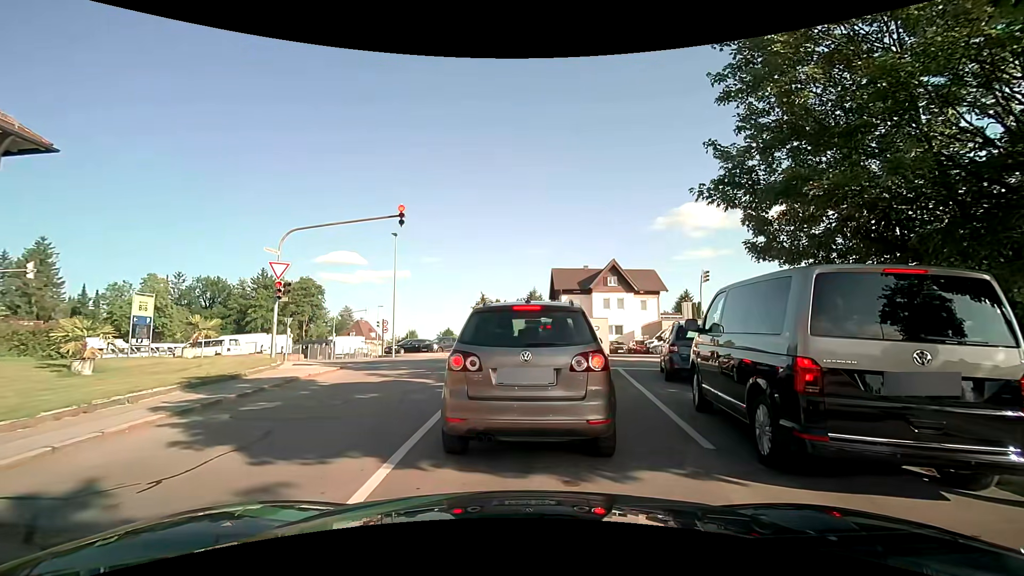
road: residential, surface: asphalt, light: Day
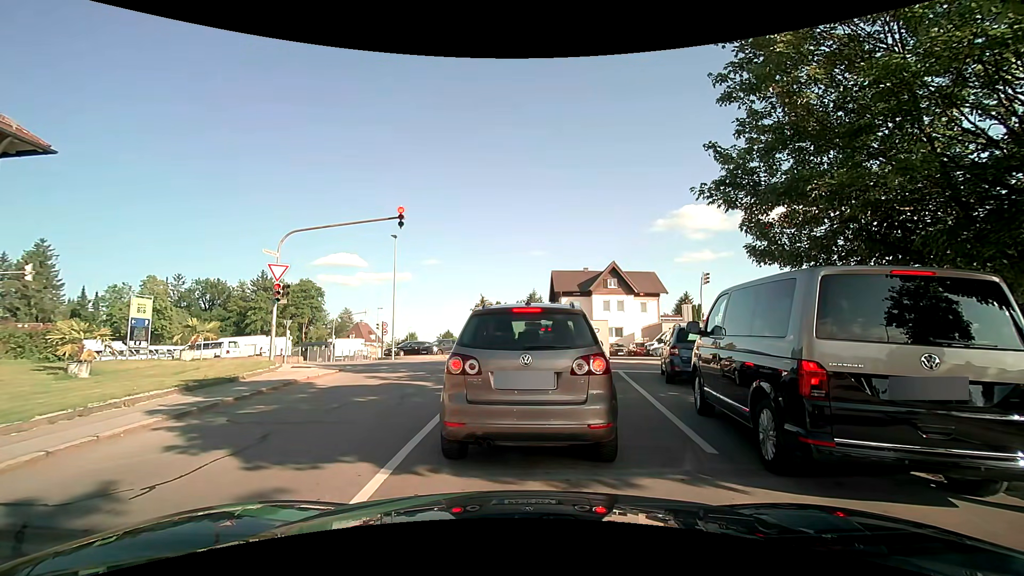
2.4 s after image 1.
(0.0, +0.2) m; 0°
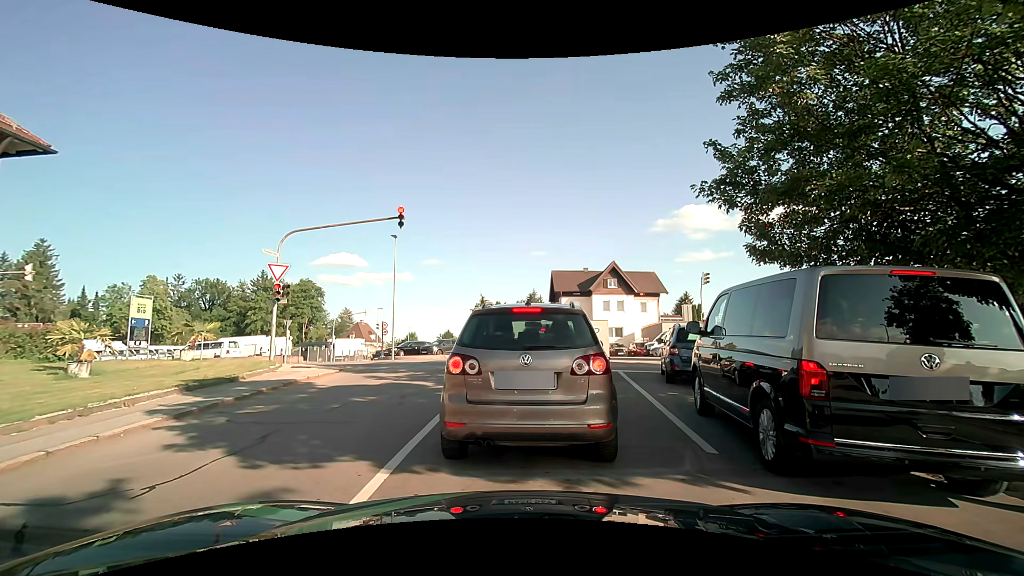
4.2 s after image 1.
(0.0, 0.0) m; 0°
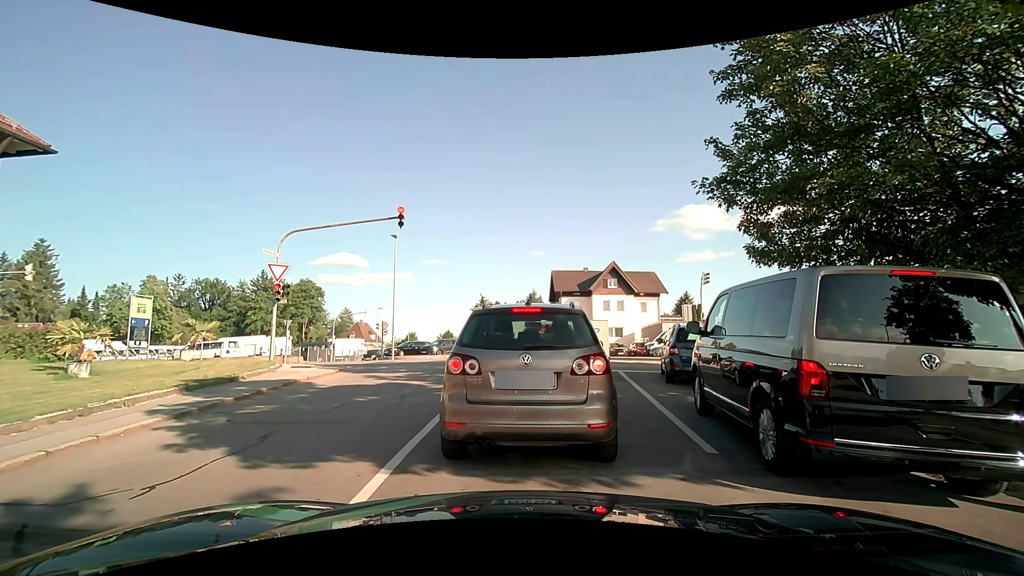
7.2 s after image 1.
(0.0, 0.0) m; 0°
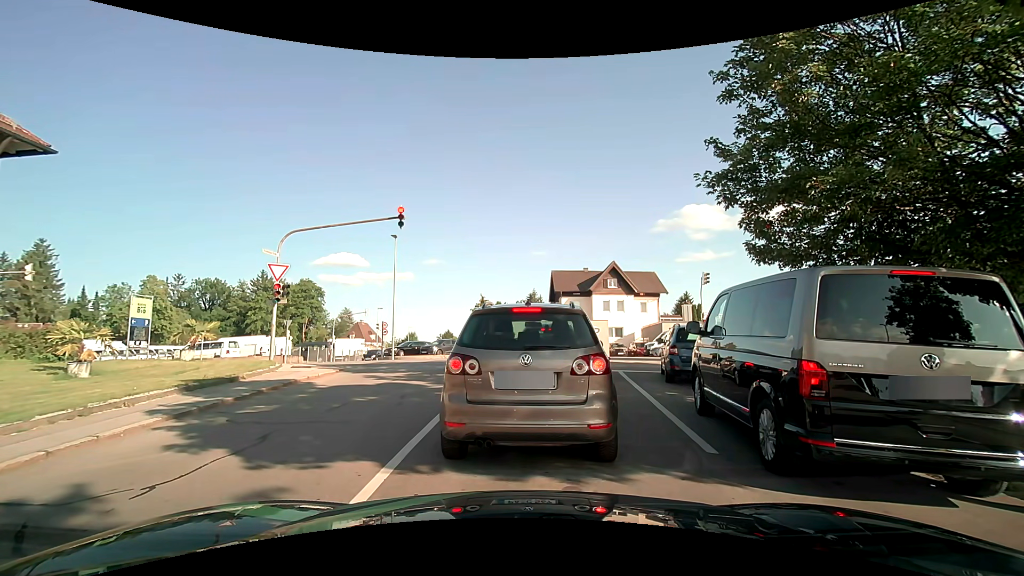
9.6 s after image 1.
(0.0, 0.0) m; 0°
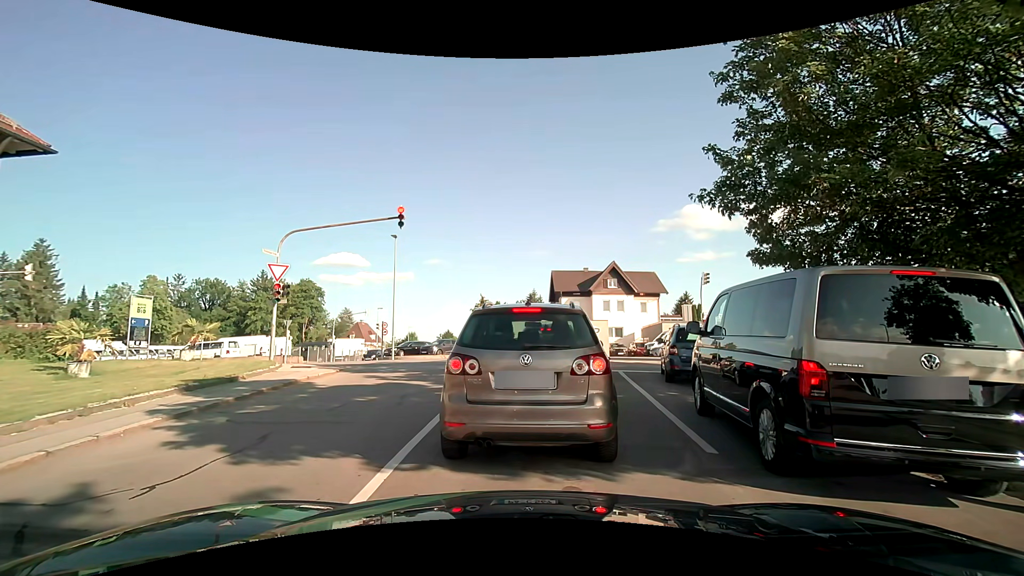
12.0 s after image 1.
(0.0, 0.0) m; 0°
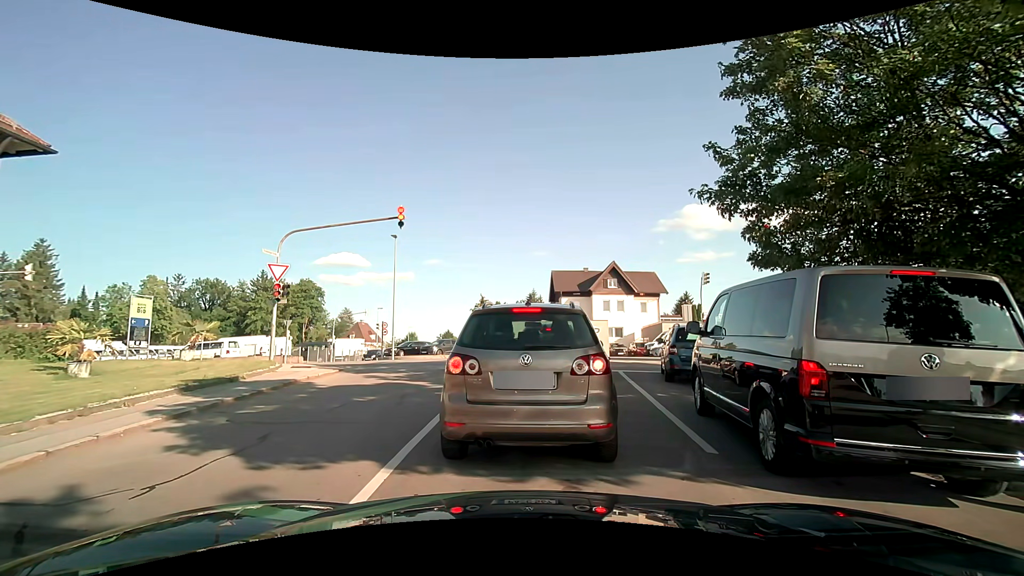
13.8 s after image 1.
(0.0, 0.0) m; 0°
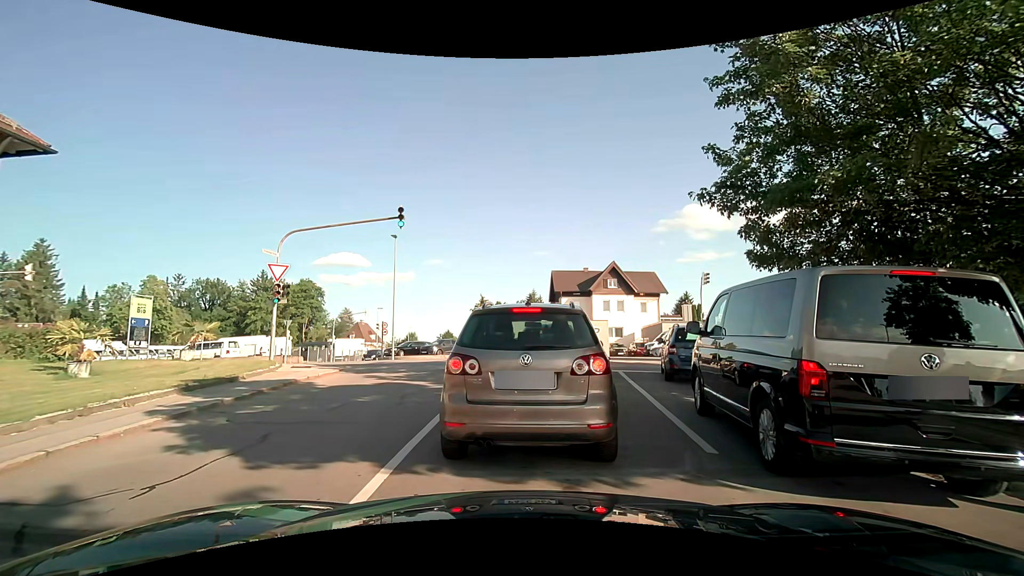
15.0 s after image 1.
(0.0, 0.0) m; 0°
